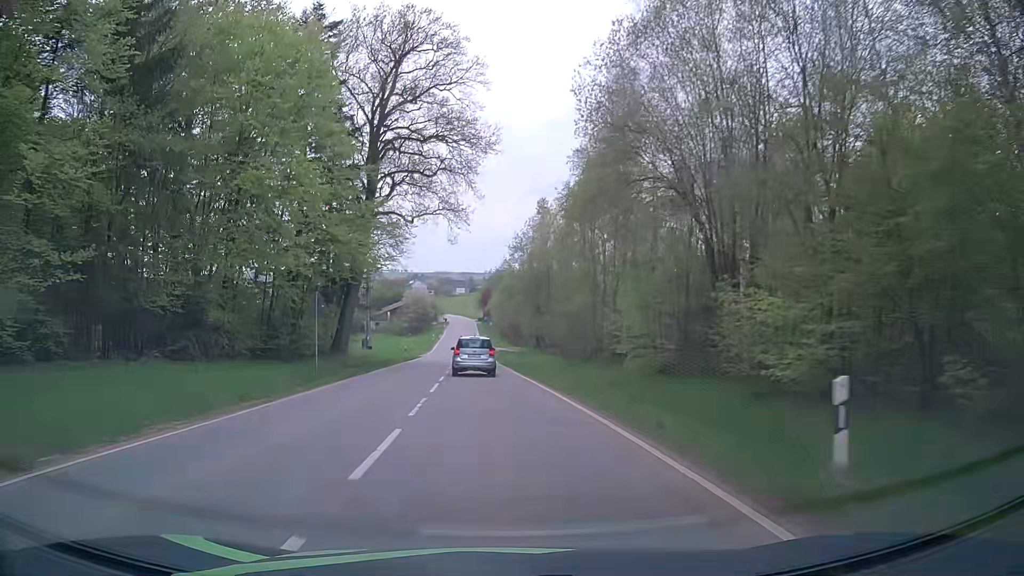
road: tertiary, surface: asphalt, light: Day
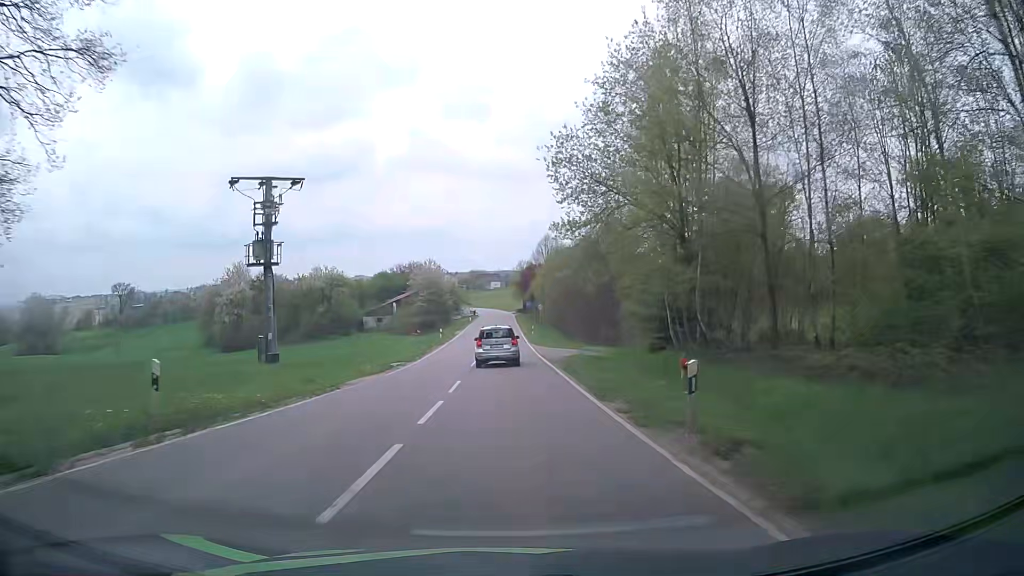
(-2.5, +44.0) m; -4°
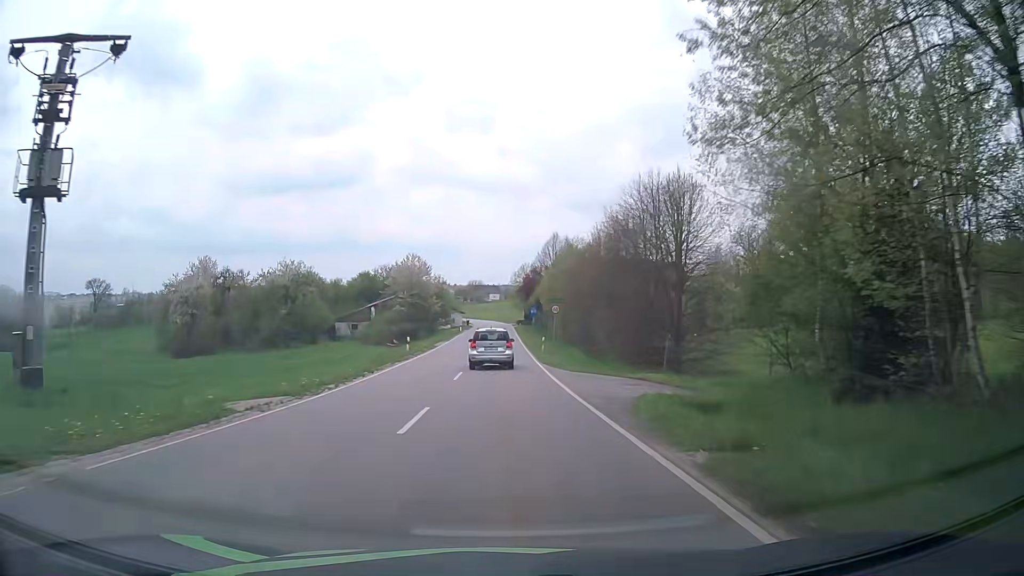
(-0.1, +19.1) m; 0°
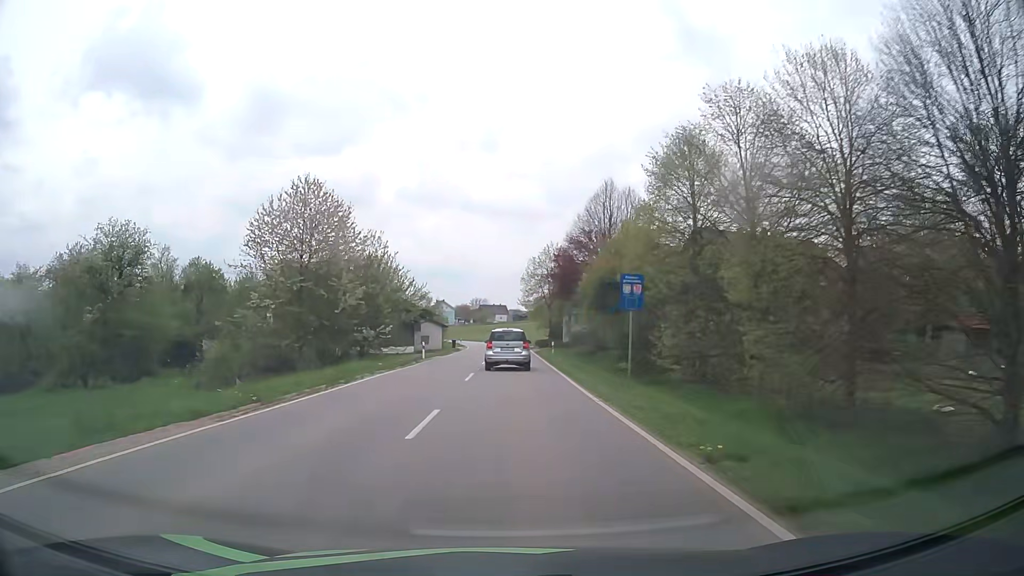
(-0.2, +49.0) m; 0°
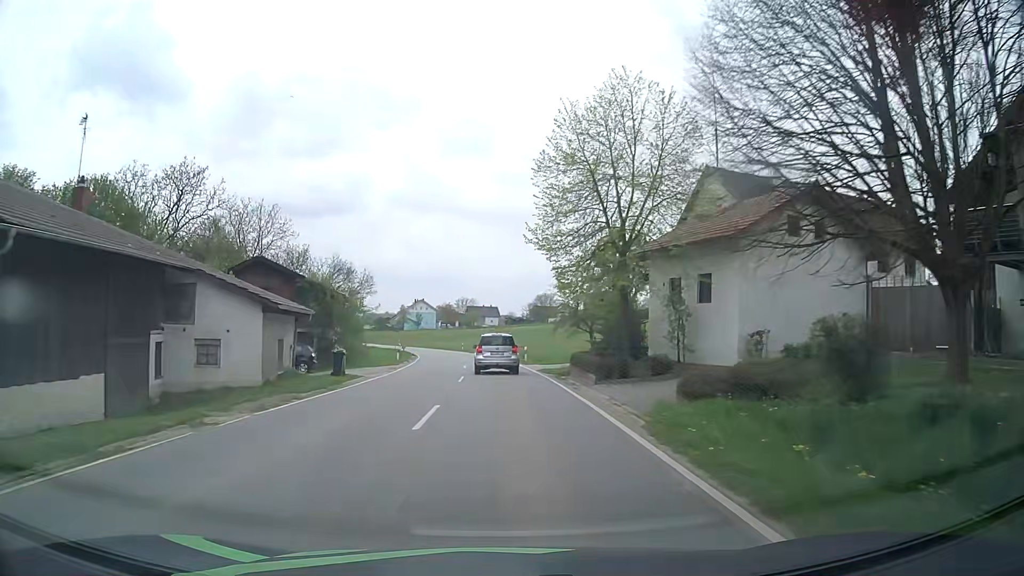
(+0.2, +47.0) m; 0°
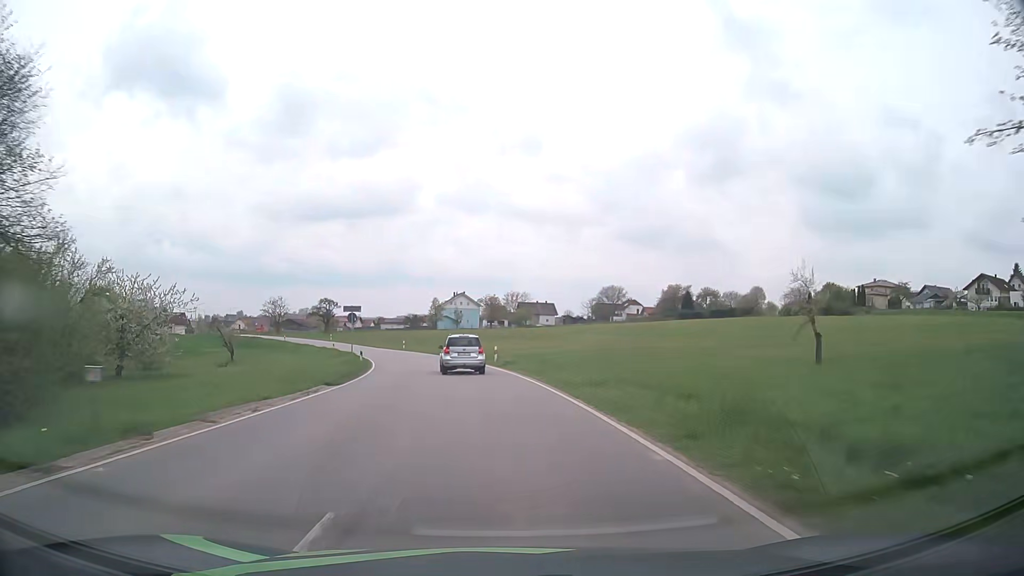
(-1.3, +44.7) m; -4°
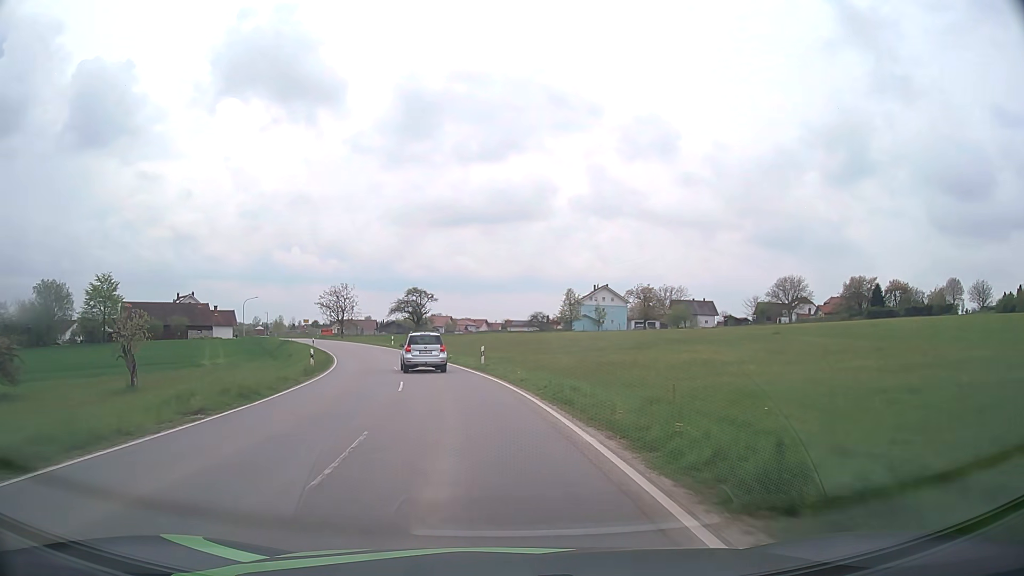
(-3.5, +43.5) m; -12°
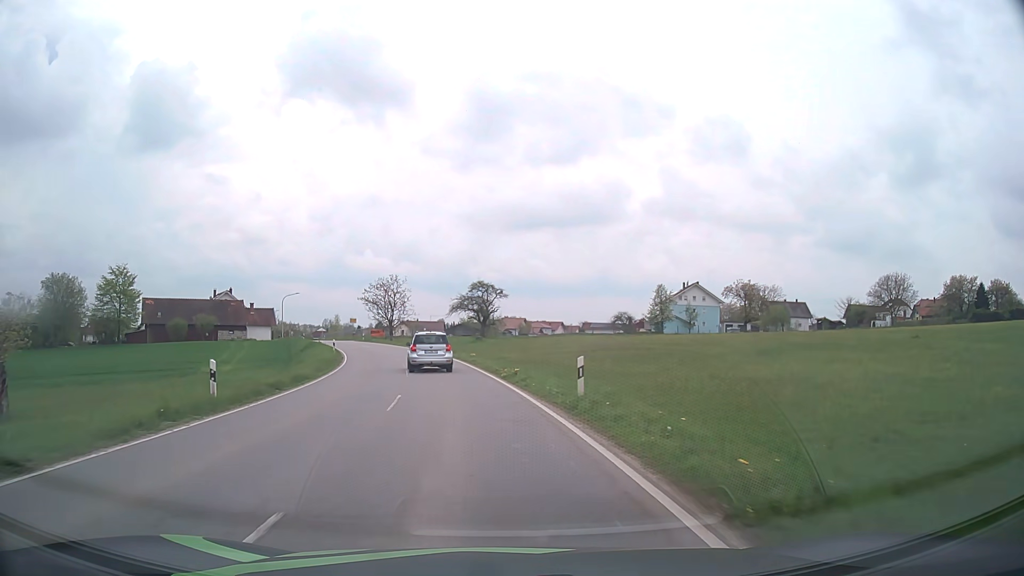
(-0.9, +17.2) m; -6°
(0, +10) (-1, +20) (-3, +30) (-4, +40) (-7, +49) (-10, +59) (-13, +68) (-17, +78) (-21, +87) (-25, +96) m
